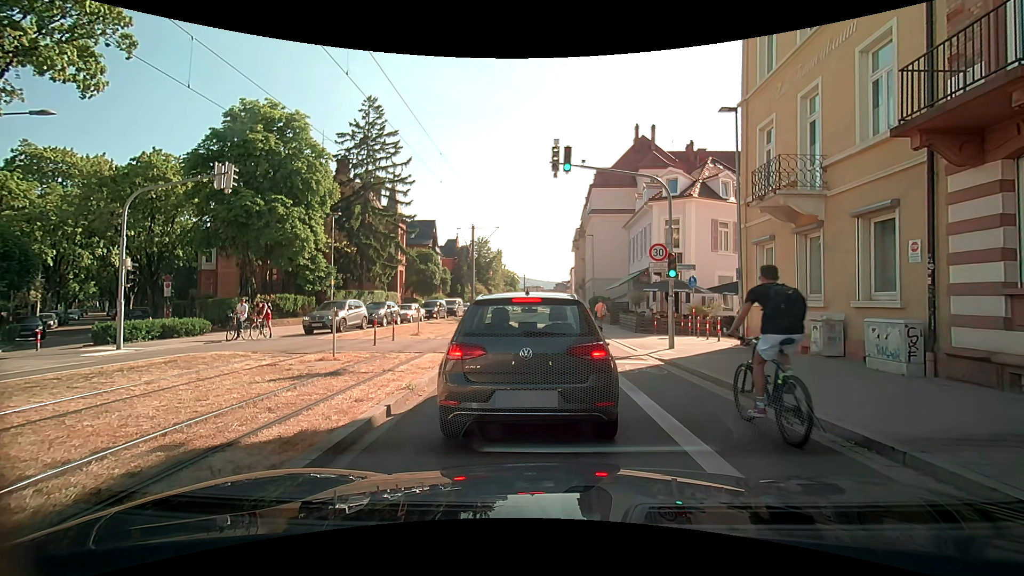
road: secondary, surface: asphalt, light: Day
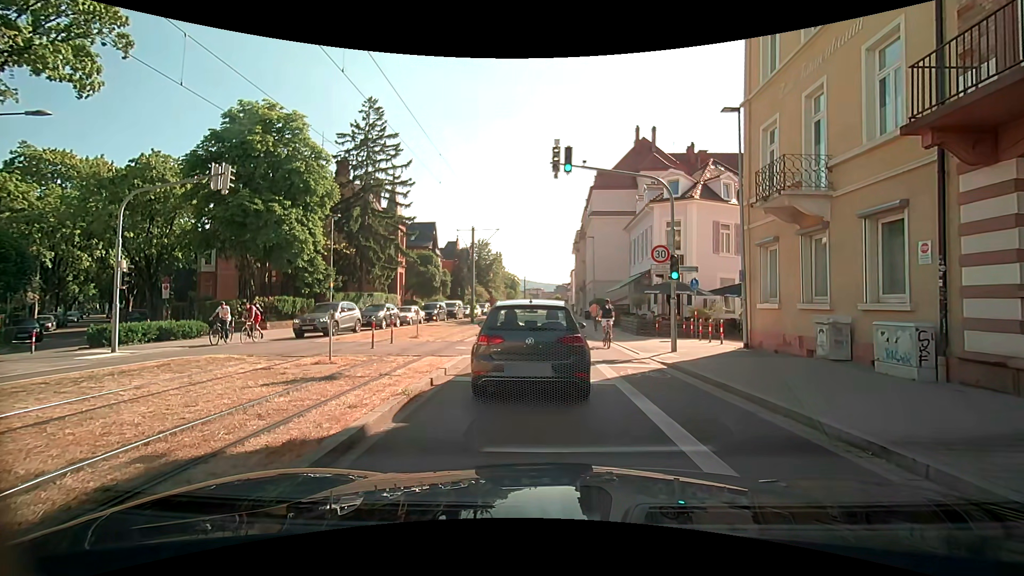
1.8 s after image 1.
(0.0, +0.2) m; 0°
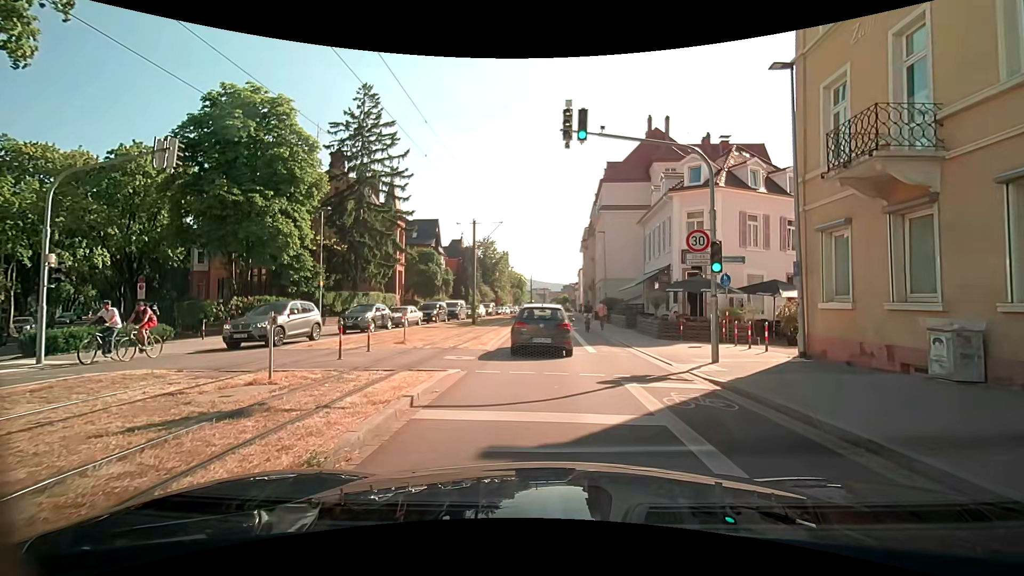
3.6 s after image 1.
(-0.1, +3.2) m; -3°
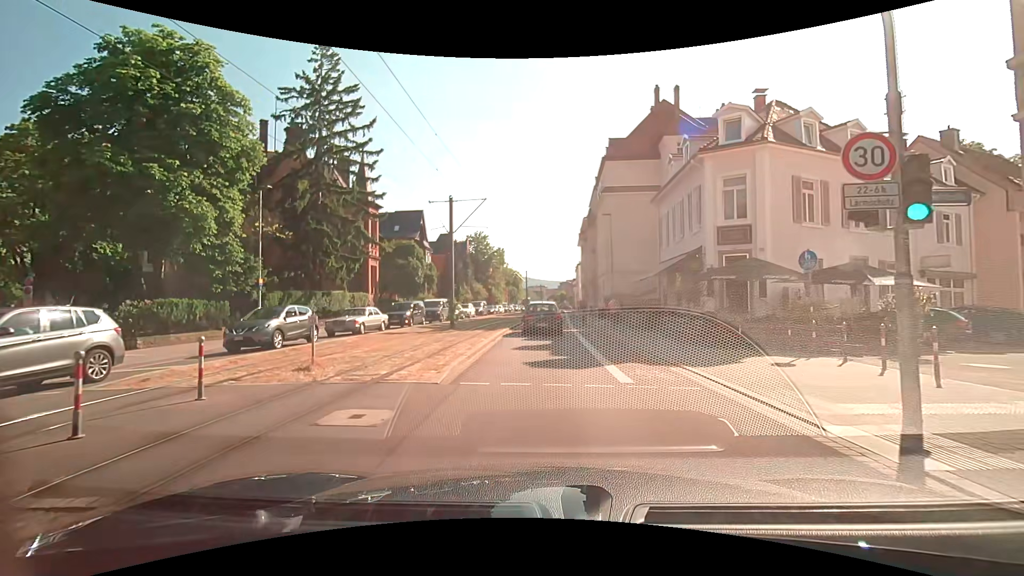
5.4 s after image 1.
(0.0, +7.0) m; +1°
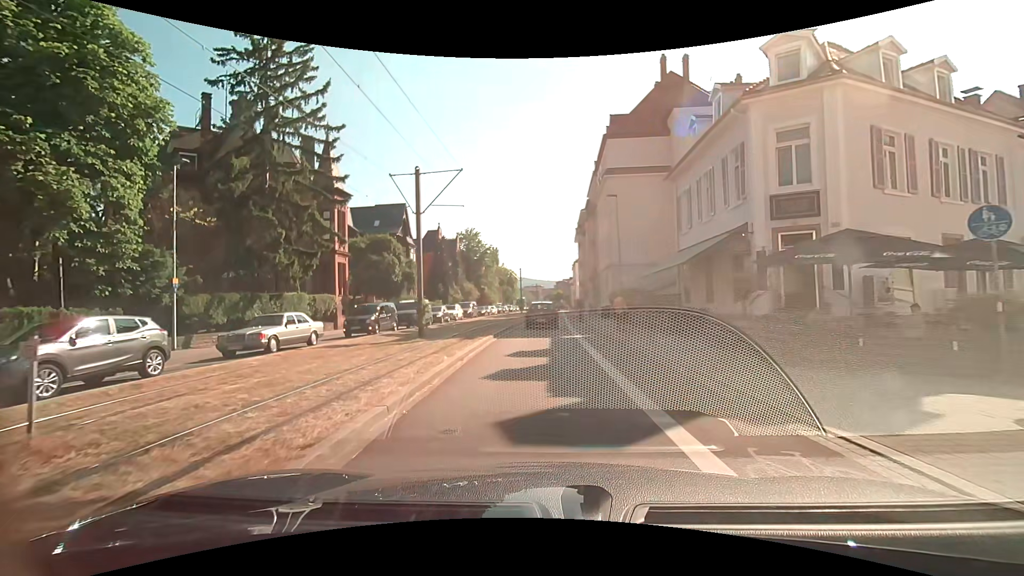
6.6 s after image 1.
(0.0, +6.1) m; 0°
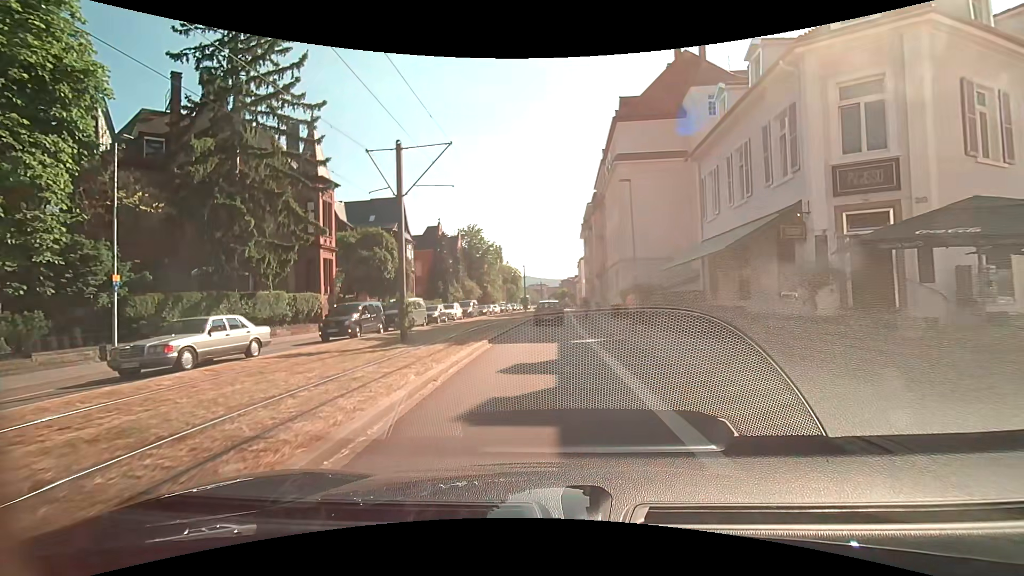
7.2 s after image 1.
(0.0, +3.4) m; -1°
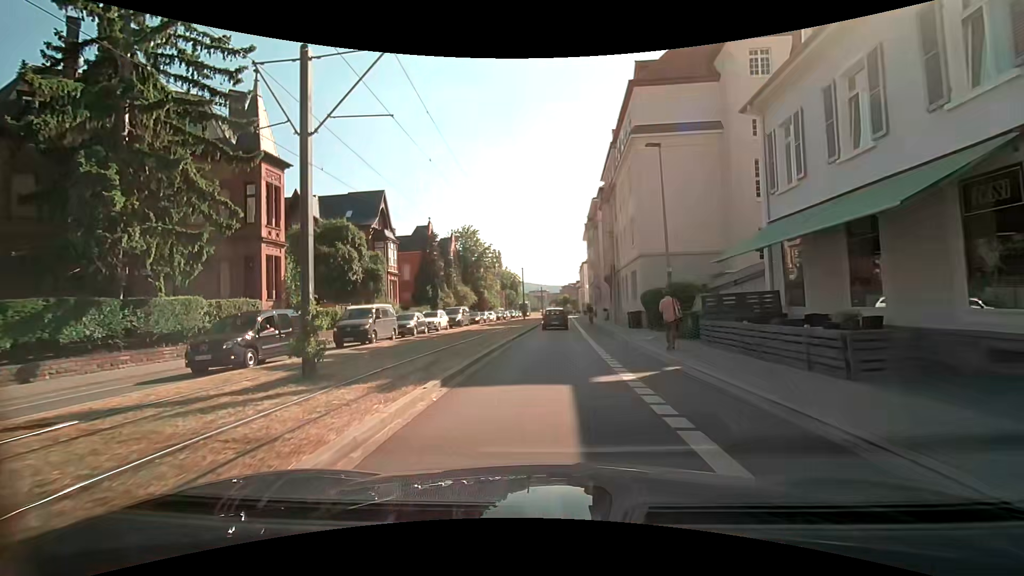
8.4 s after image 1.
(0.0, +7.3) m; 0°
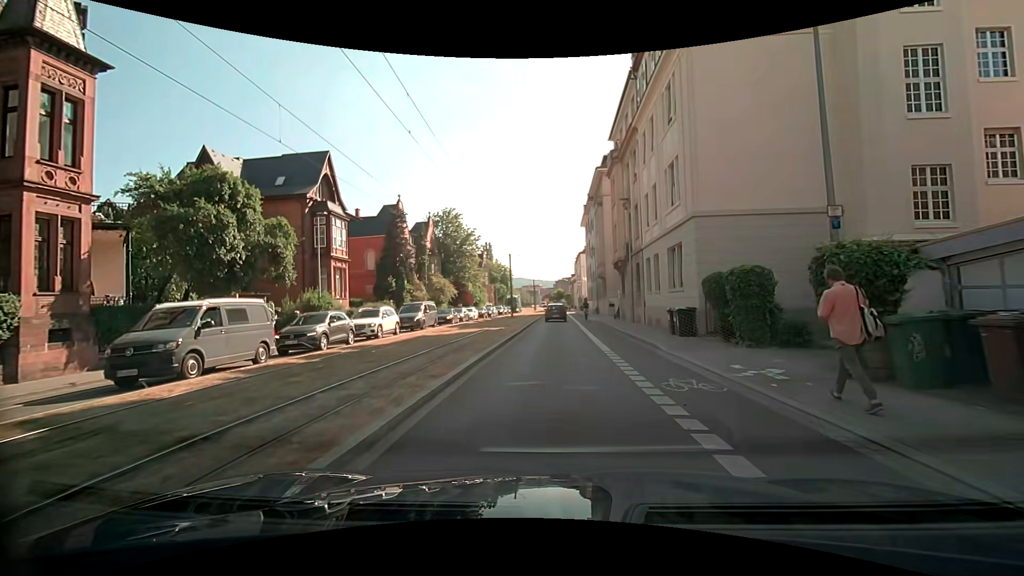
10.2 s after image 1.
(+0.1, +12.1) m; +1°
(0, +10) (0, +20) (+1, +30) (+1, +40) (+2, +50) (+2, +60) (+2, +70) (+3, +80) (+3, +90) (+3, +100) m
